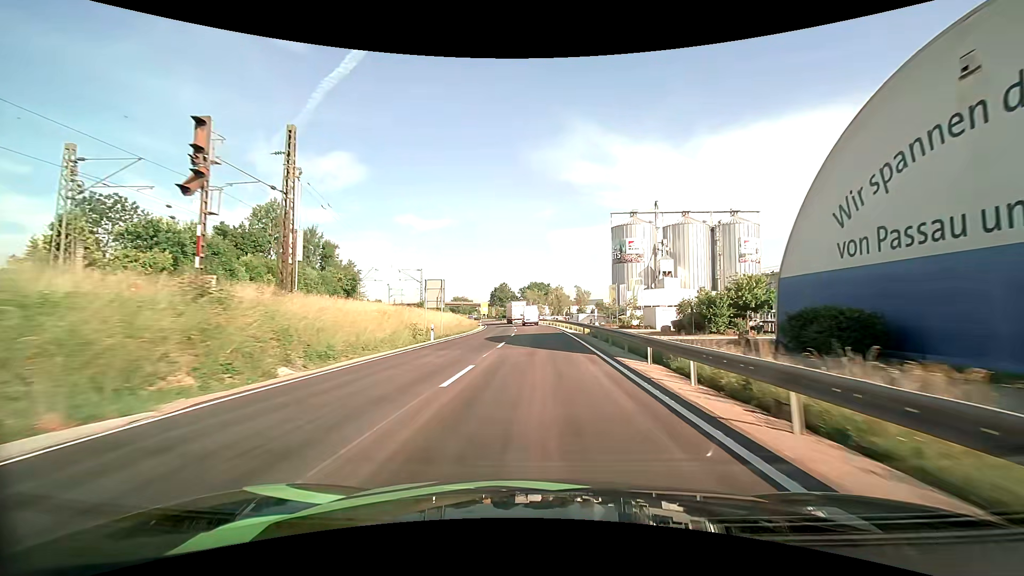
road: primary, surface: asphalt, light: Day
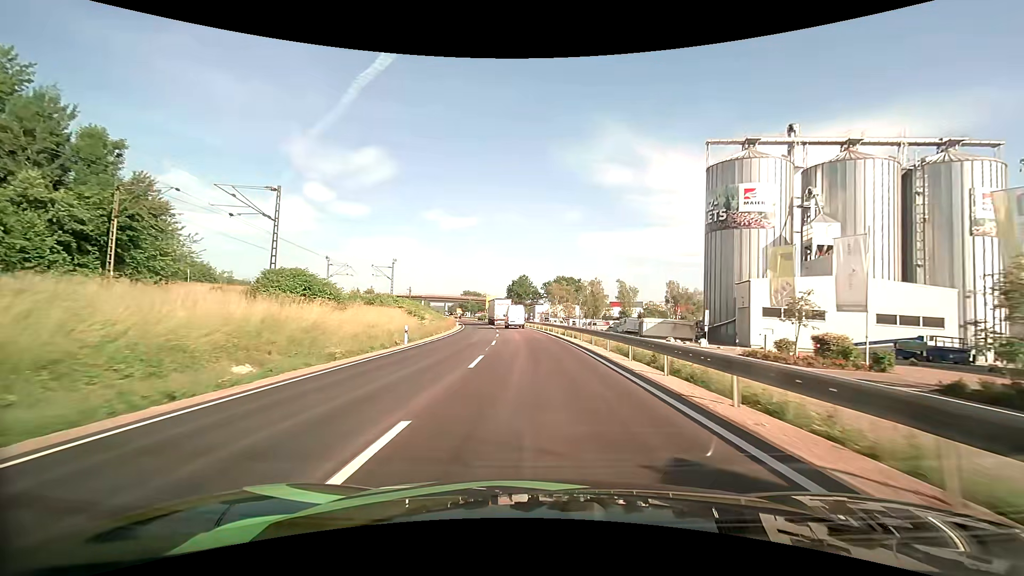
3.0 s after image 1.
(-0.7, +53.8) m; -3°
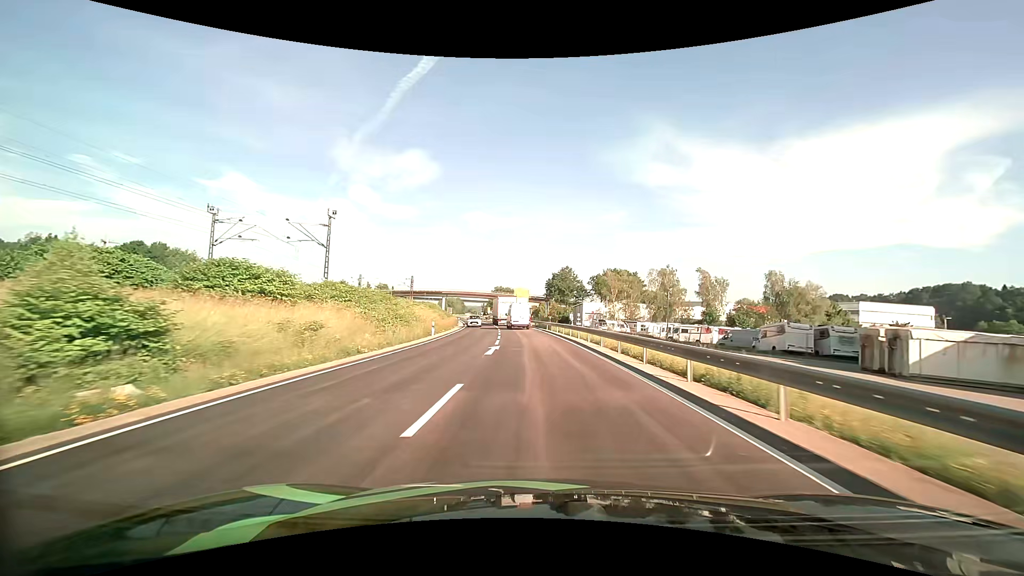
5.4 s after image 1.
(-1.8, +40.9) m; -5°
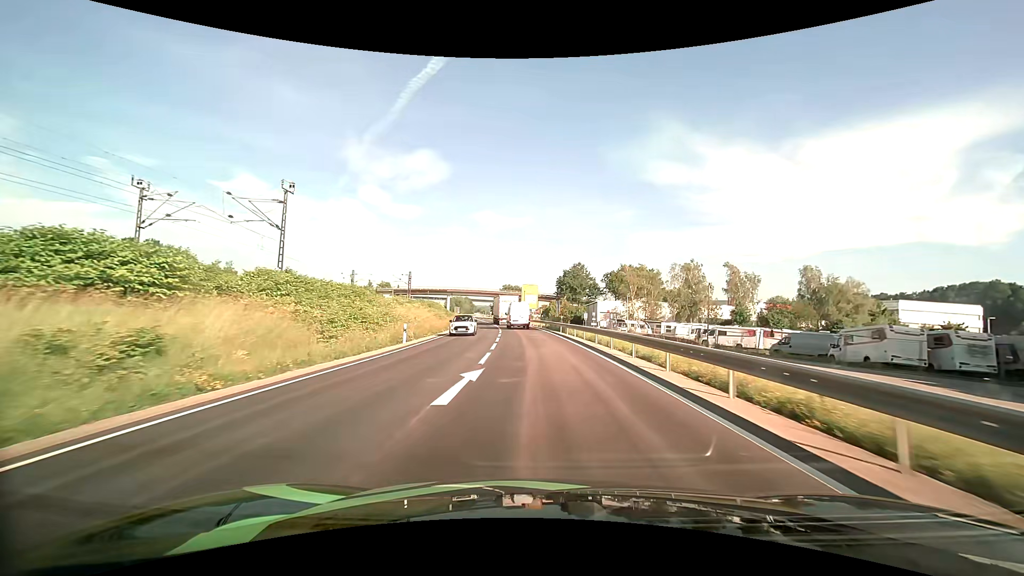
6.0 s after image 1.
(-0.1, +10.2) m; -1°
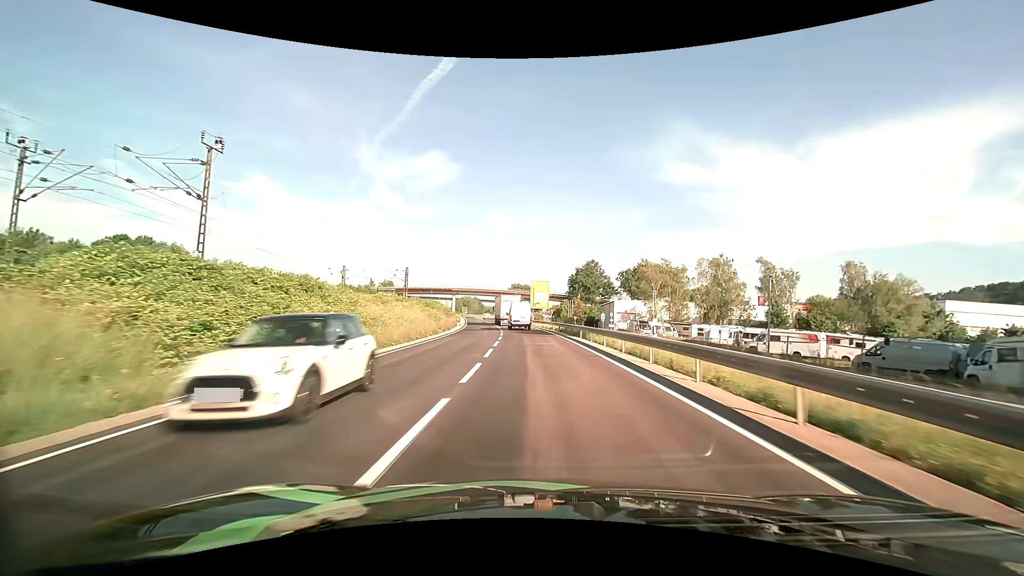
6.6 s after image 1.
(-0.1, +10.1) m; -1°
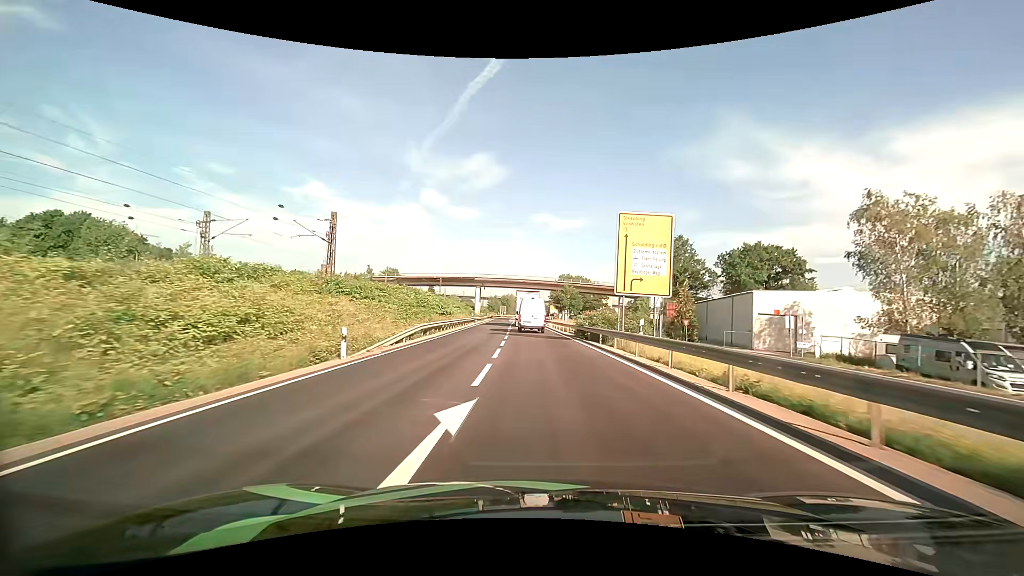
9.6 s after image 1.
(-2.5, +48.6) m; -6°
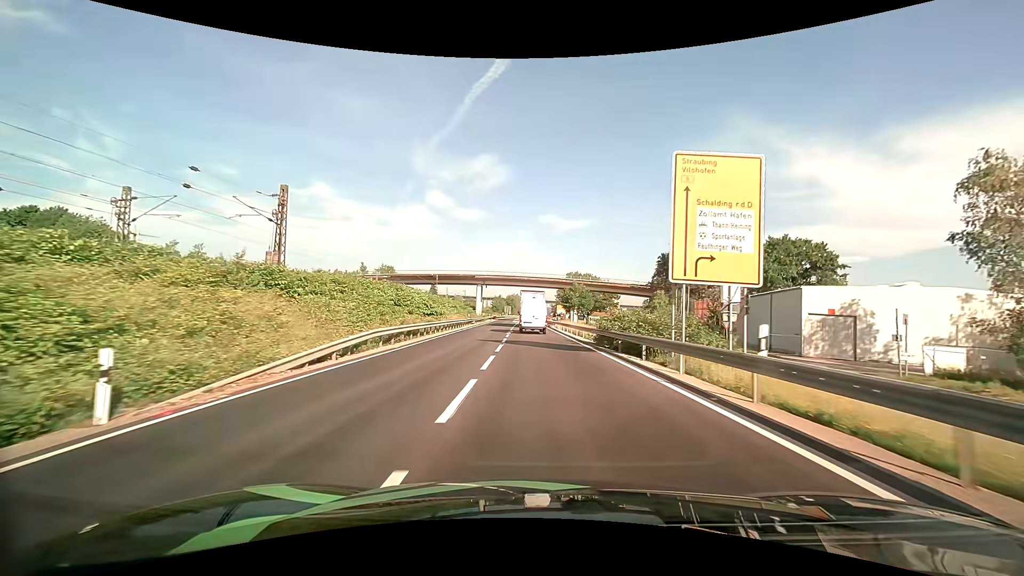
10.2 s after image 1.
(0.0, +9.2) m; -1°
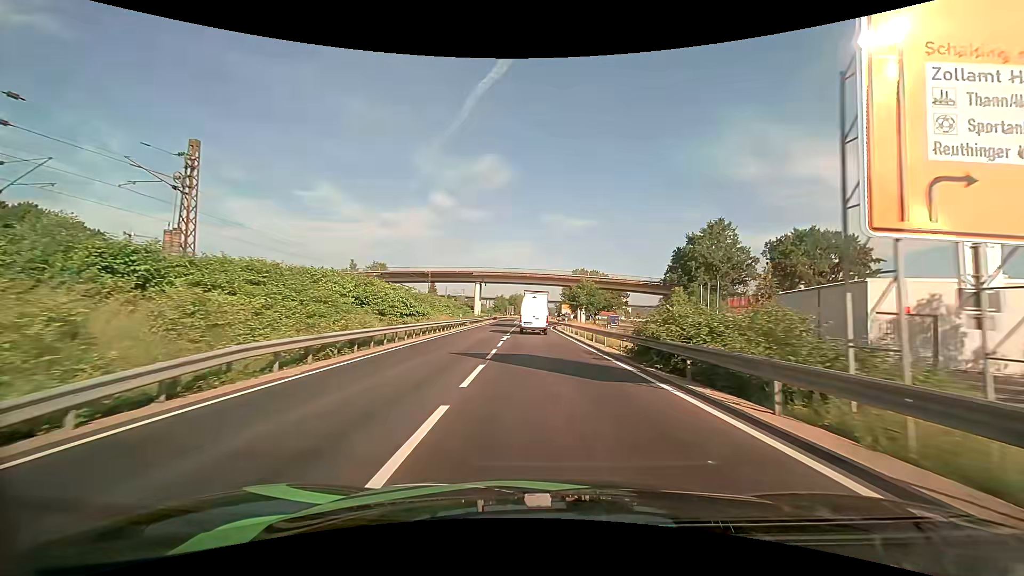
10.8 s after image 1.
(0.0, +8.9) m; -1°
(0, +10) (0, +20) (0, +30) (0, +40) (0, +50) (0, +60) (-1, +70) (-1, +80) (-1, +90) (-1, +100) m
